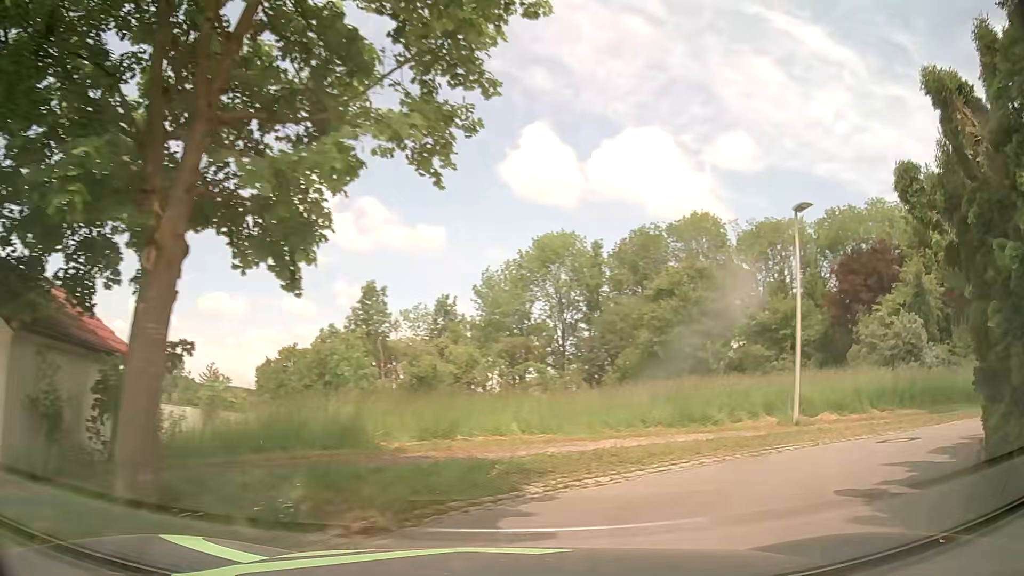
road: residential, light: Day
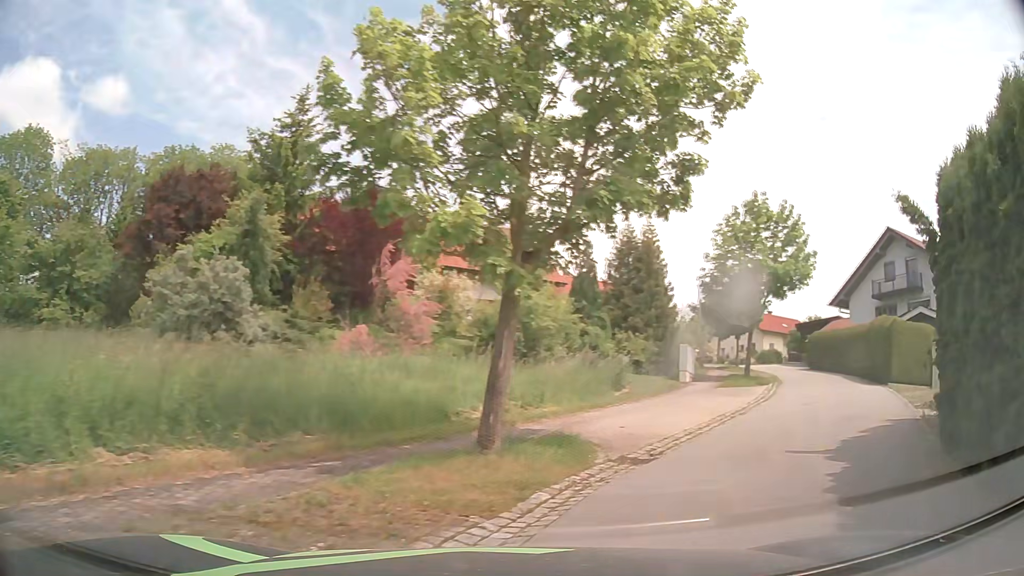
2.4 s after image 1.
(+5.1, +9.8) m; +59°
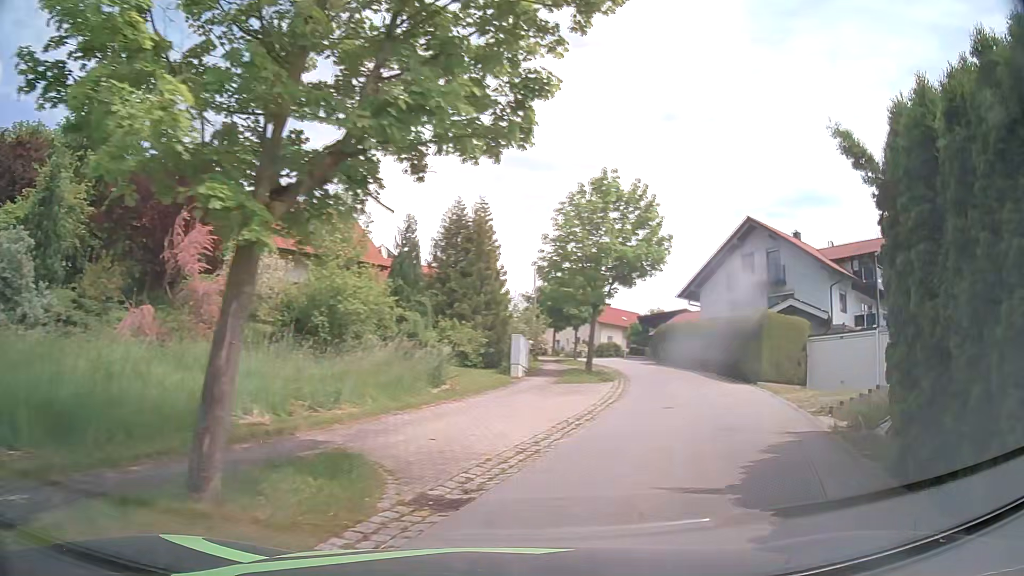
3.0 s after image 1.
(+0.4, +3.0) m; +16°
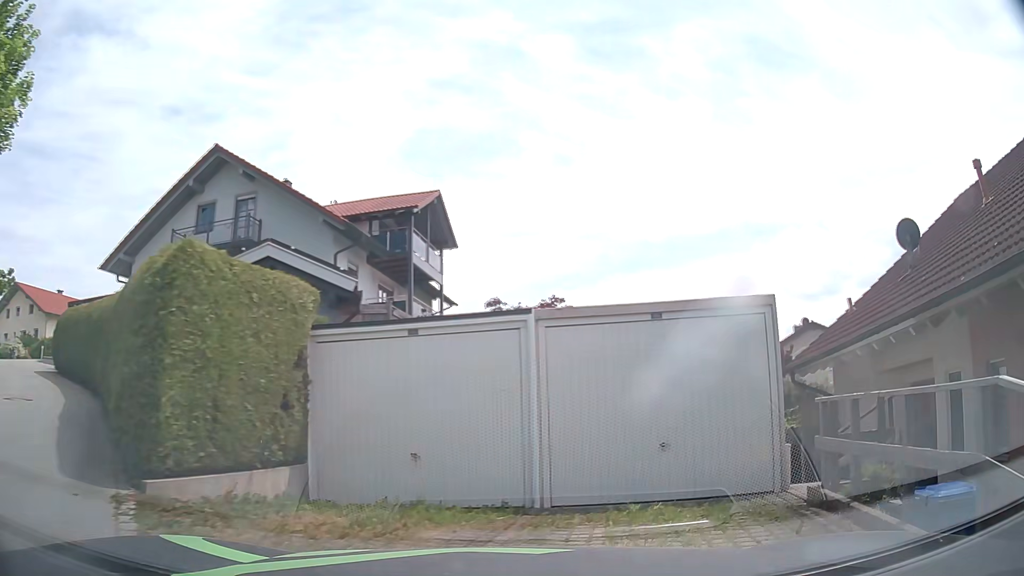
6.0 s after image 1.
(+4.9, +15.0) m; +45°
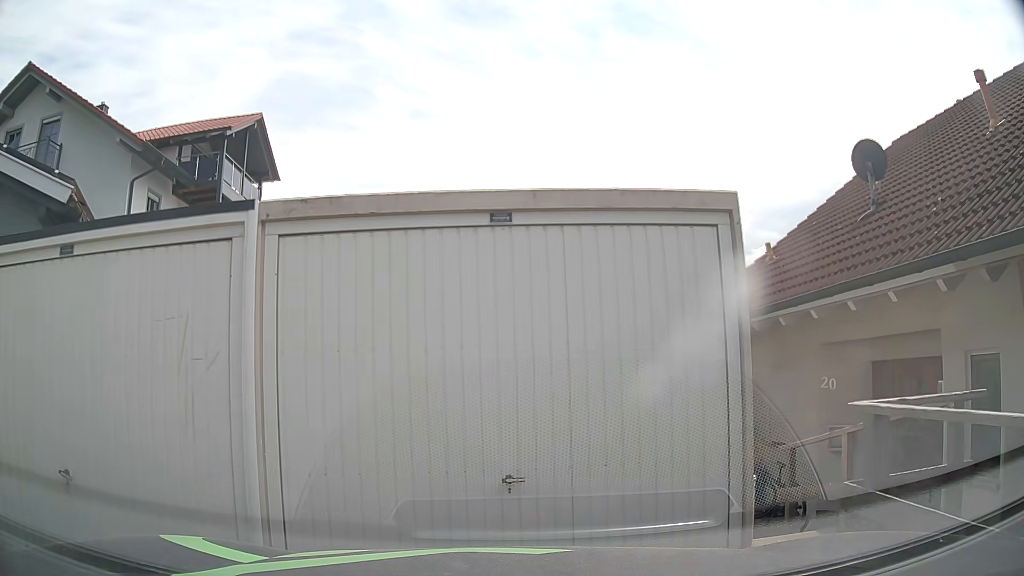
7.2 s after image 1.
(+0.4, +3.8) m; +11°
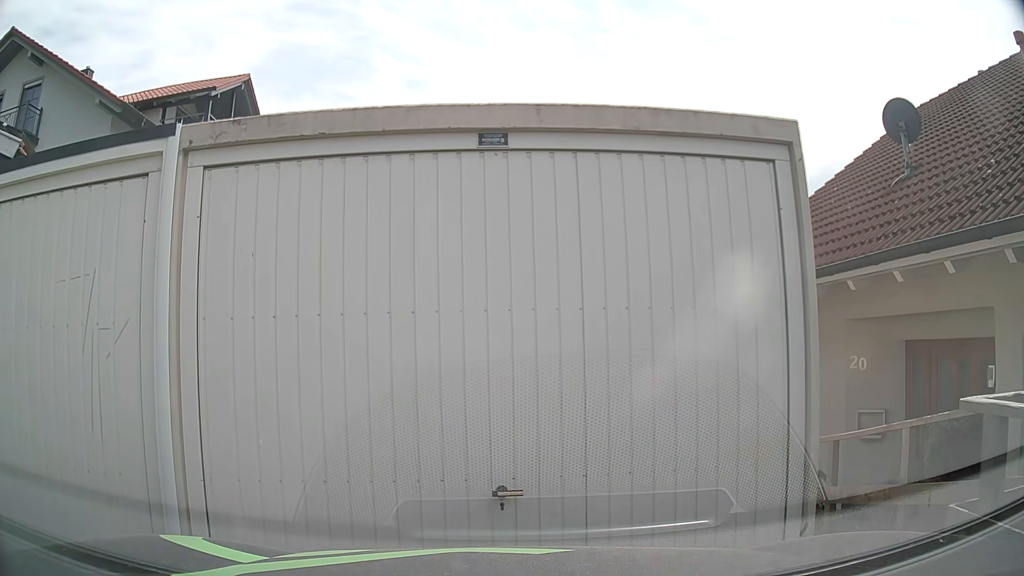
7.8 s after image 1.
(0.0, +0.9) m; 0°
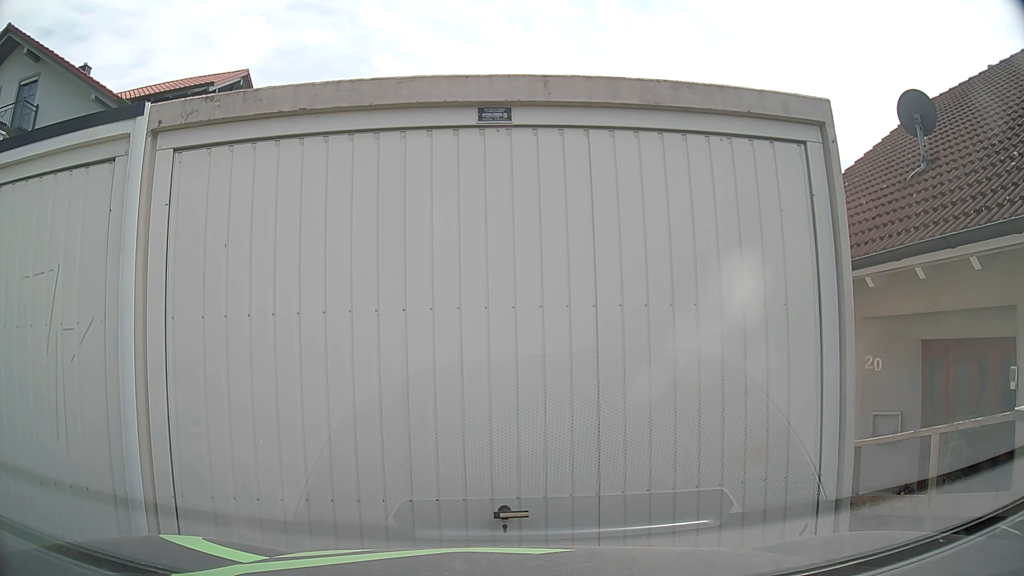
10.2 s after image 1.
(0.0, +0.4) m; 0°
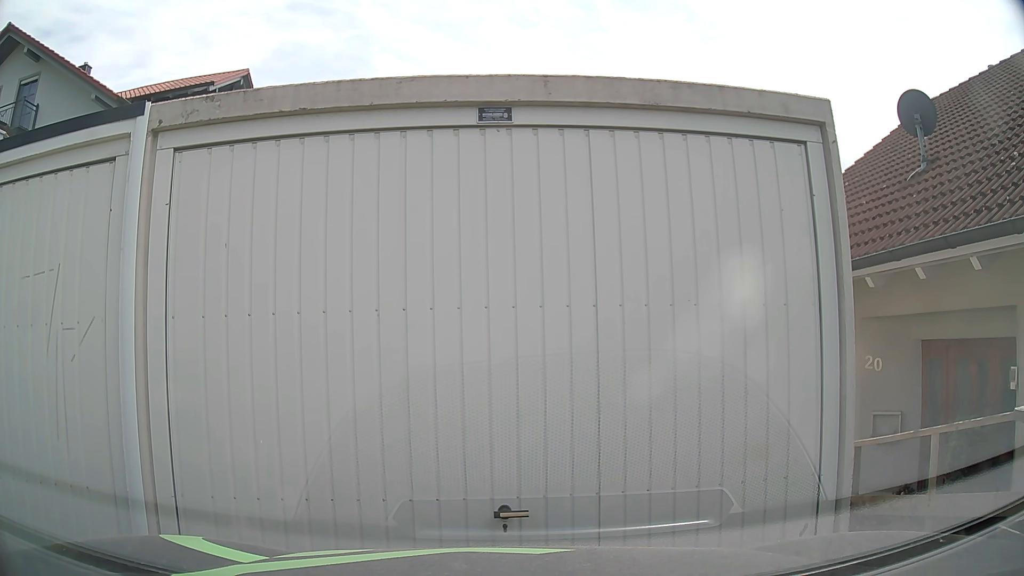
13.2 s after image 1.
(0.0, 0.0) m; 0°
